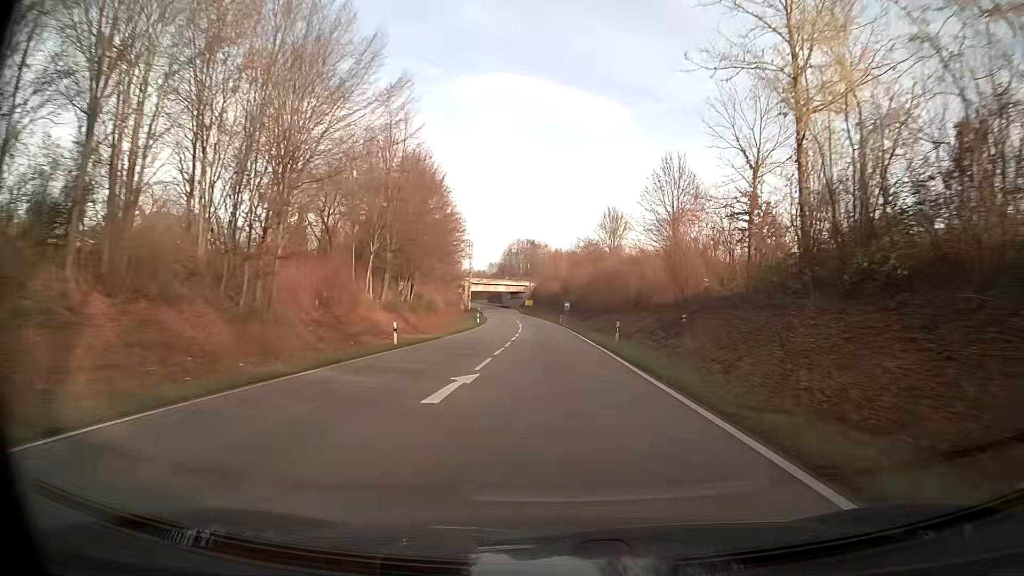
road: primary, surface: asphalt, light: Day
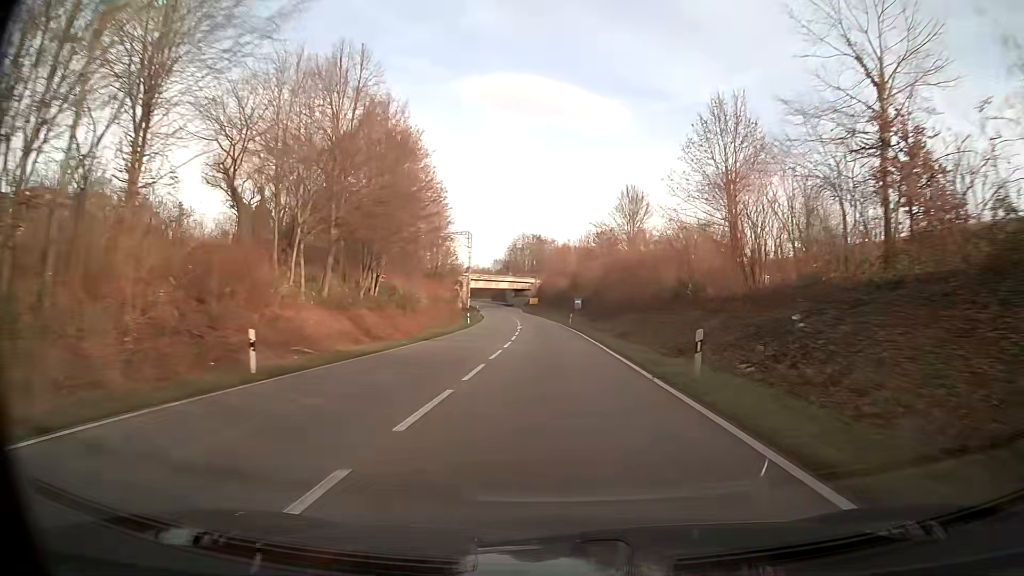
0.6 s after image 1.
(-0.1, +14.6) m; -1°
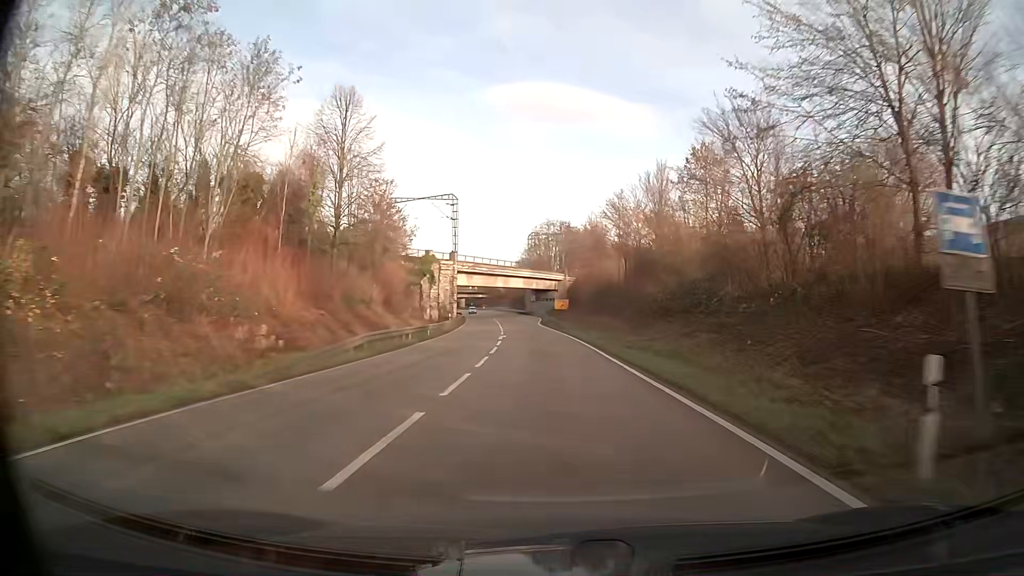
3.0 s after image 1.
(-1.2, +58.2) m; -3°
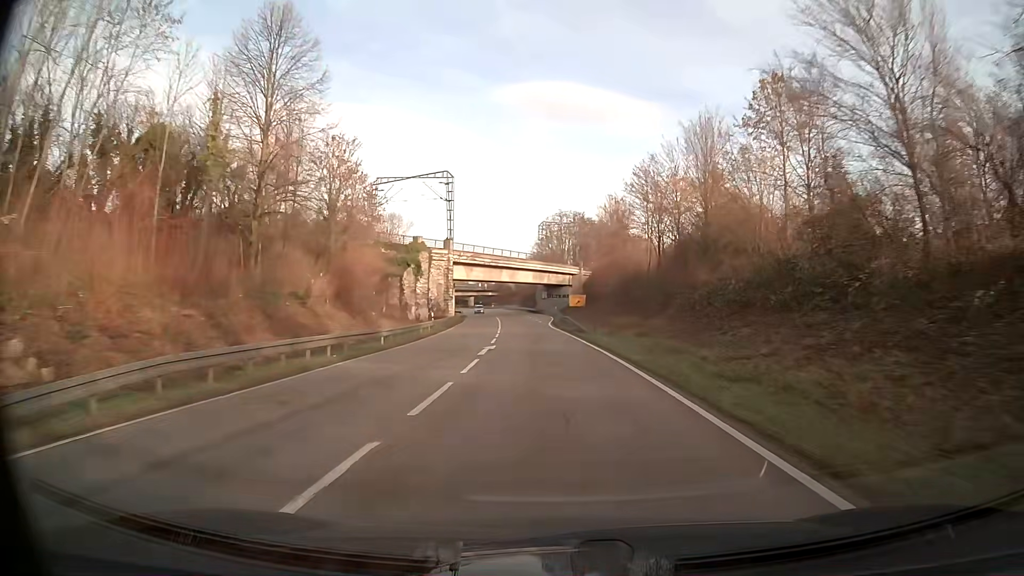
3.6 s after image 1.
(-0.1, +14.5) m; -1°
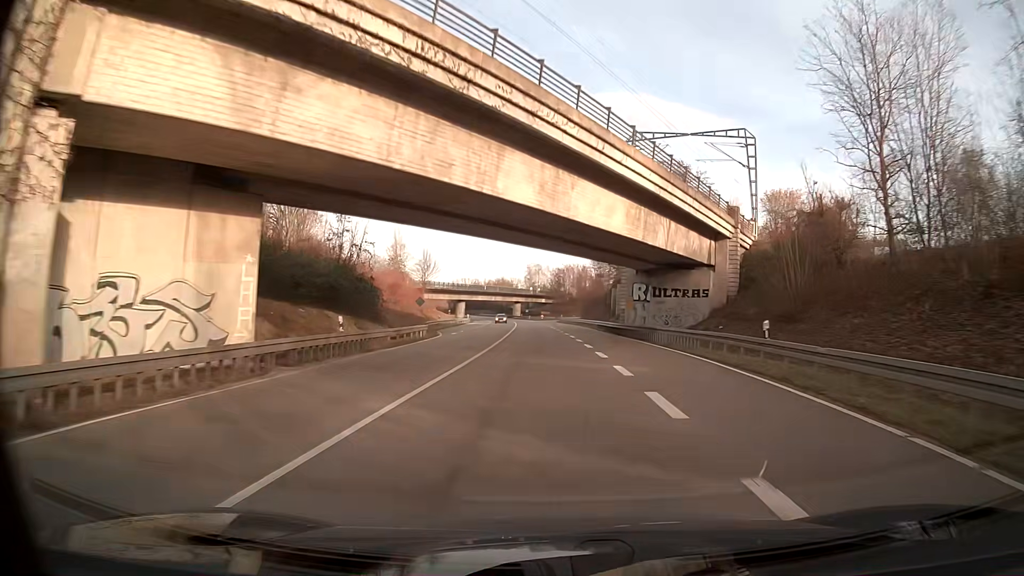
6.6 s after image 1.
(-3.4, +72.1) m; -5°
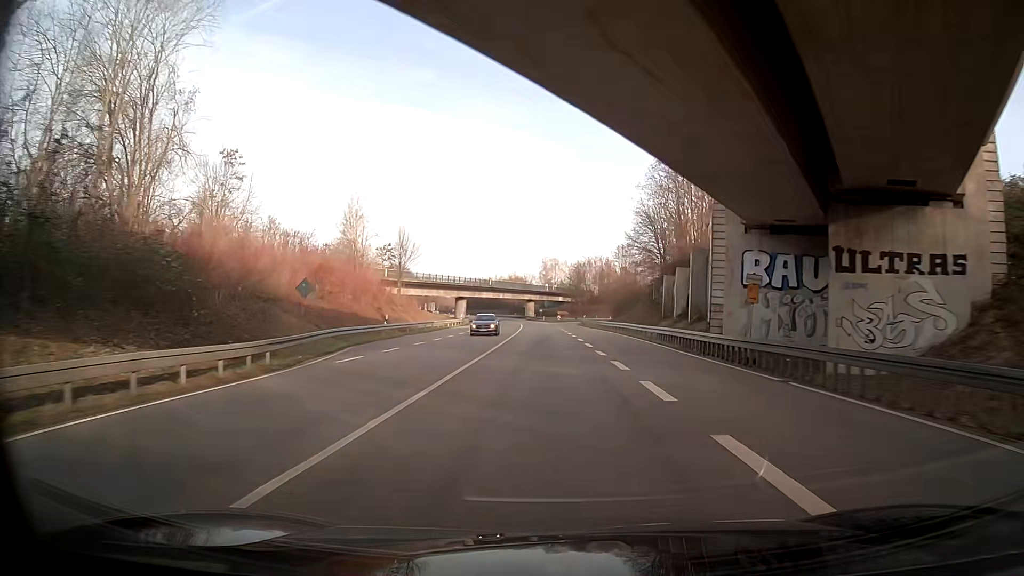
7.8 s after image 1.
(-0.5, +28.8) m; -2°
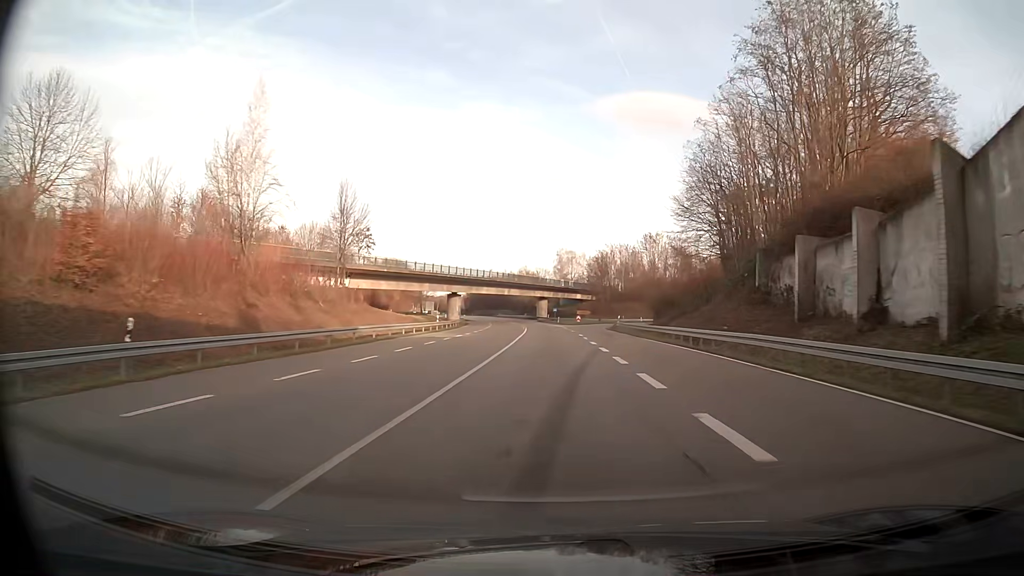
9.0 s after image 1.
(-0.3, +28.9) m; -1°
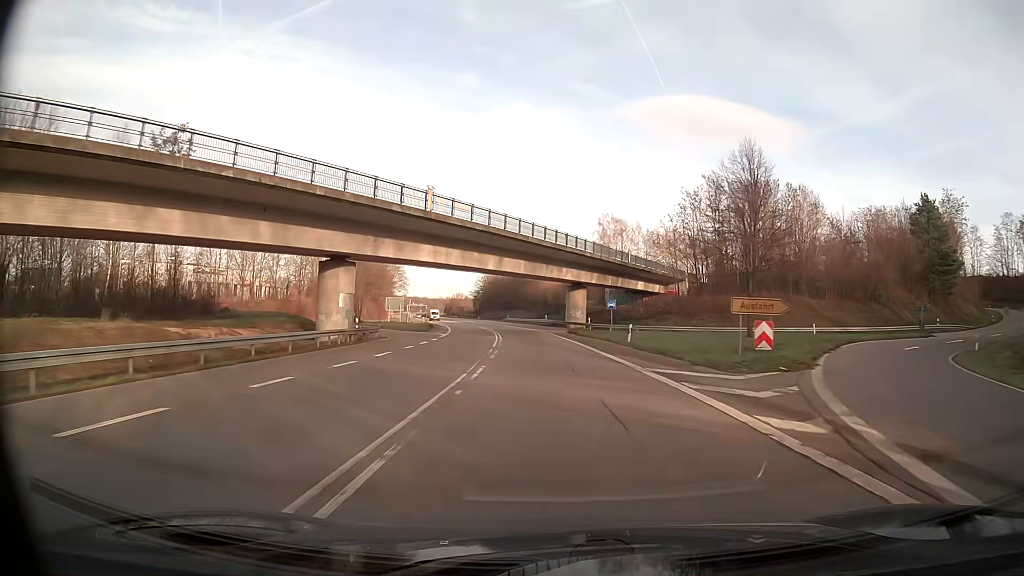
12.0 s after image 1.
(-1.5, +72.4) m; -3°
(0, +10) (0, +20) (-1, +30) (-1, +40) (-2, +50) (-4, +60) (-5, +70) (-7, +80) (-9, +89) (-11, +99) m
